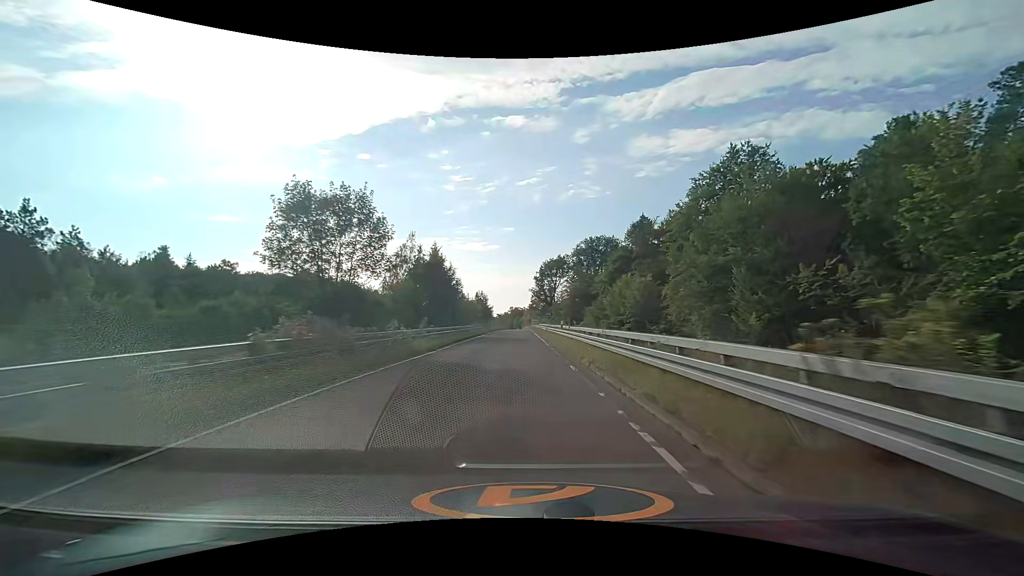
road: trunk_link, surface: asphalt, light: Day
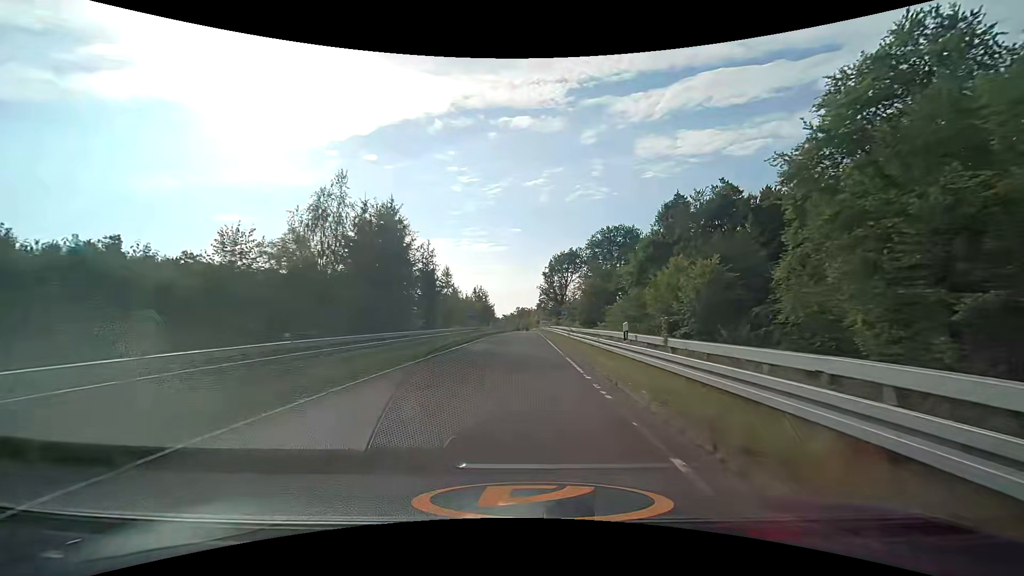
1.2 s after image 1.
(-0.2, +19.1) m; -1°
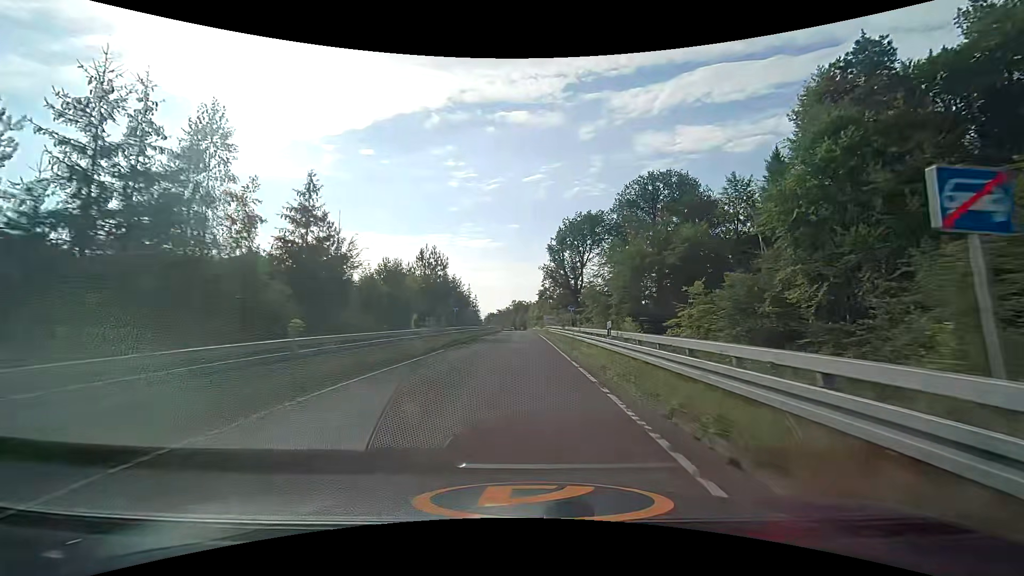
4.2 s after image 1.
(0.0, +47.0) m; 0°
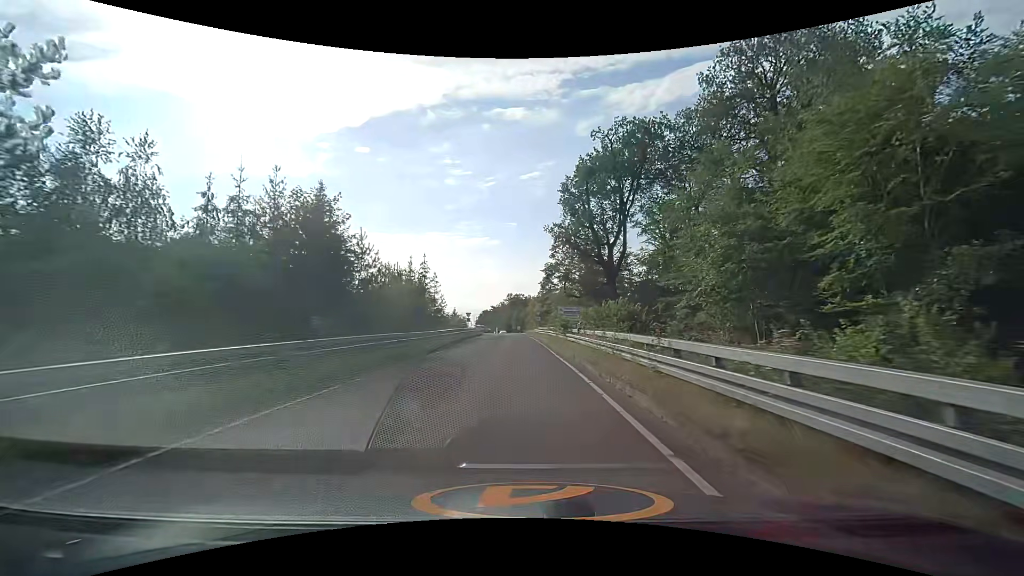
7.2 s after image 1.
(-0.1, +43.4) m; 0°
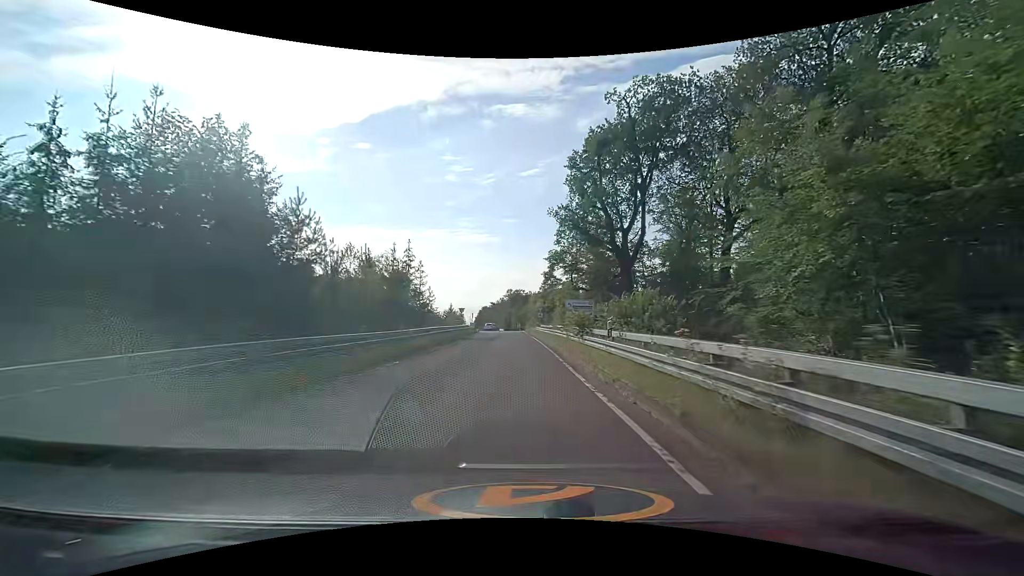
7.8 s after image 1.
(0.0, +8.1) m; 0°
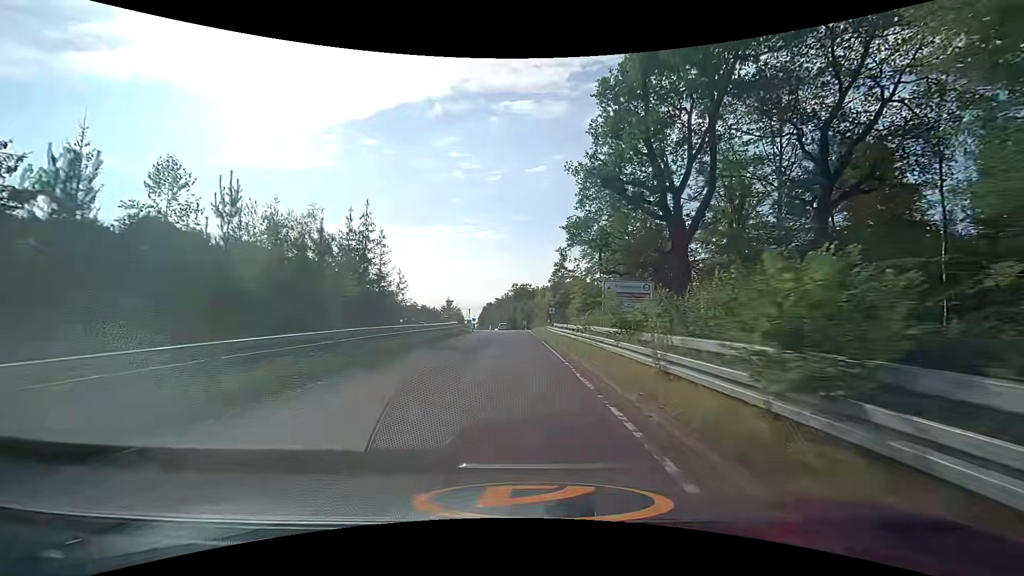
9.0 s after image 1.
(-0.1, +15.3) m; 0°
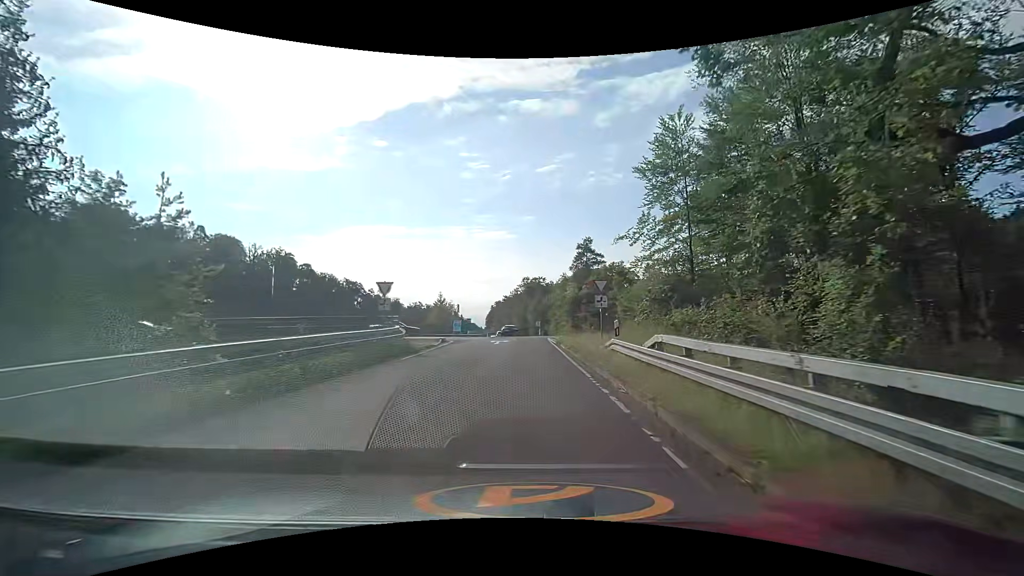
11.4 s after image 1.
(-0.5, +26.4) m; -2°
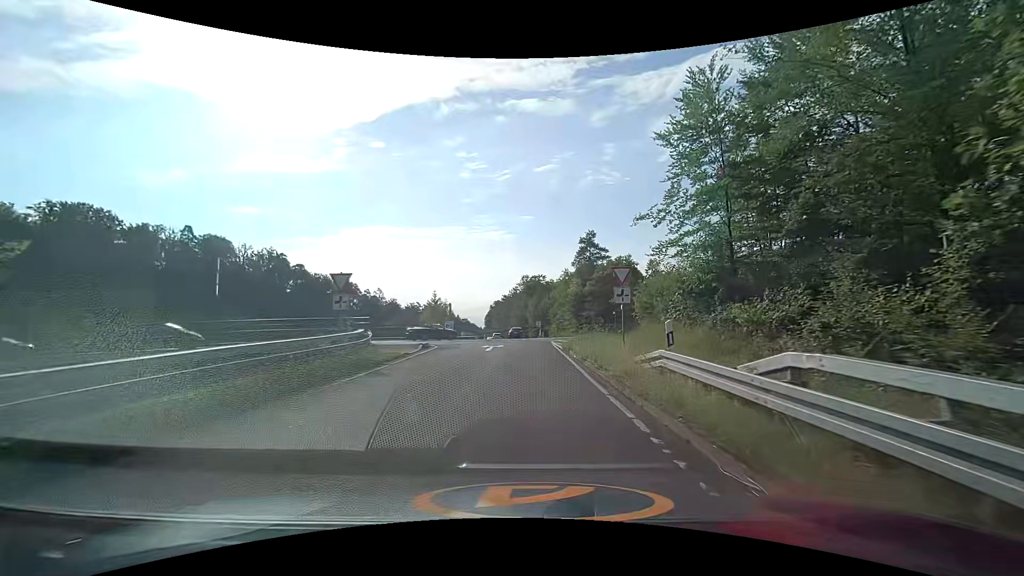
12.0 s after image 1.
(0.0, +5.4) m; 0°
